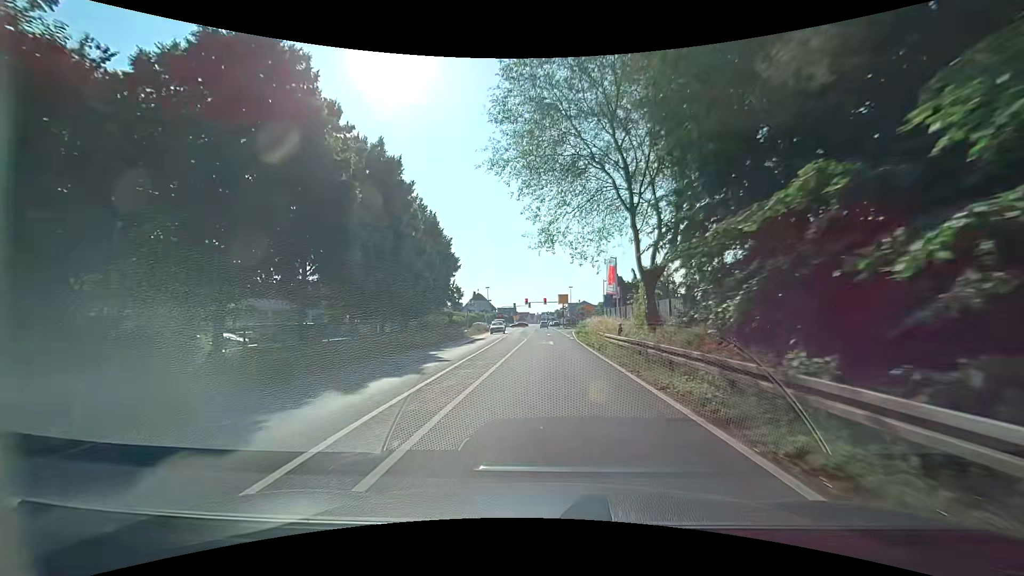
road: primary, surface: asphalt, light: Day
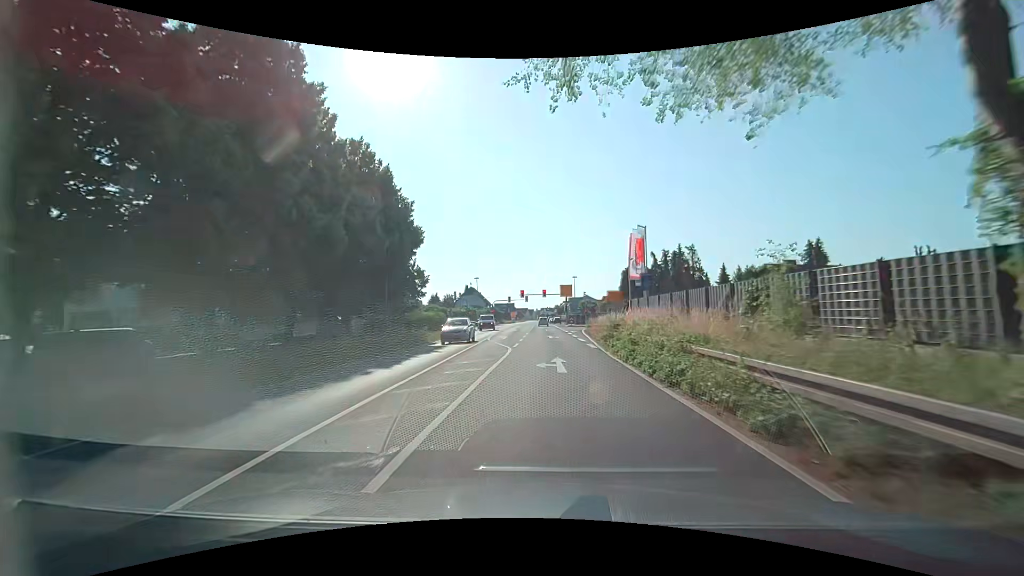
(0.0, +17.3) m; 0°
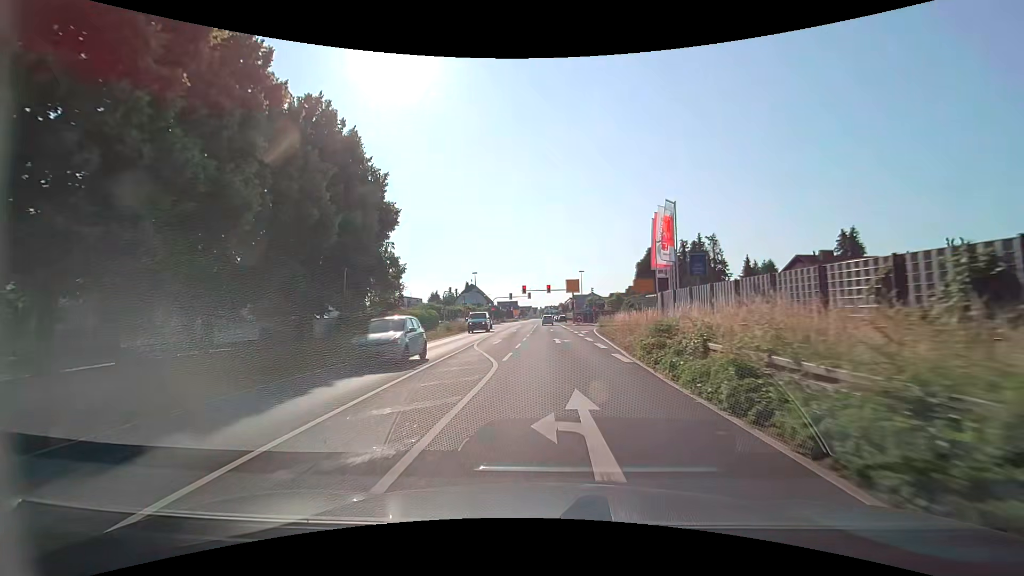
(0.0, +8.0) m; -1°
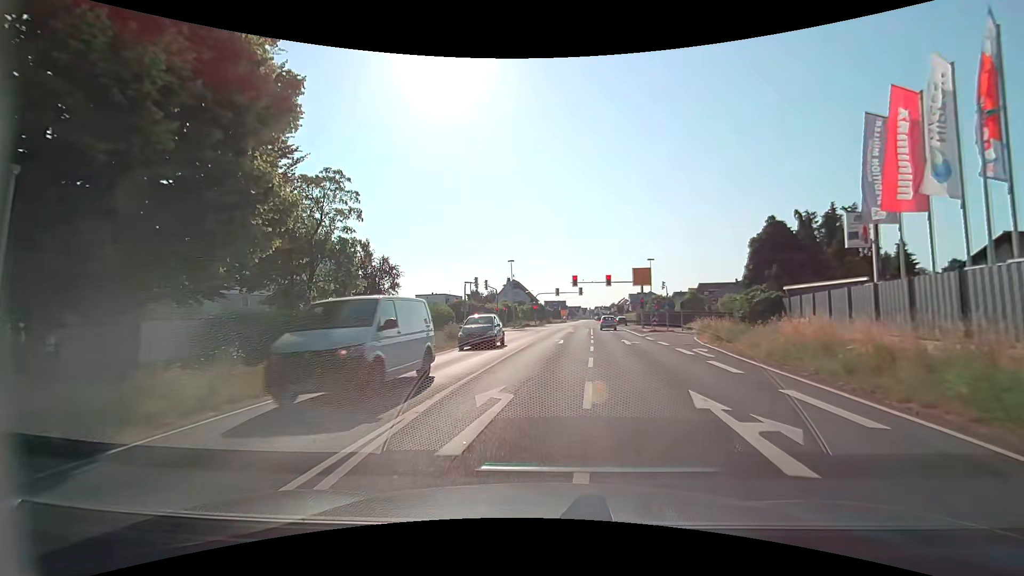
(-0.7, +19.3) m; -5°
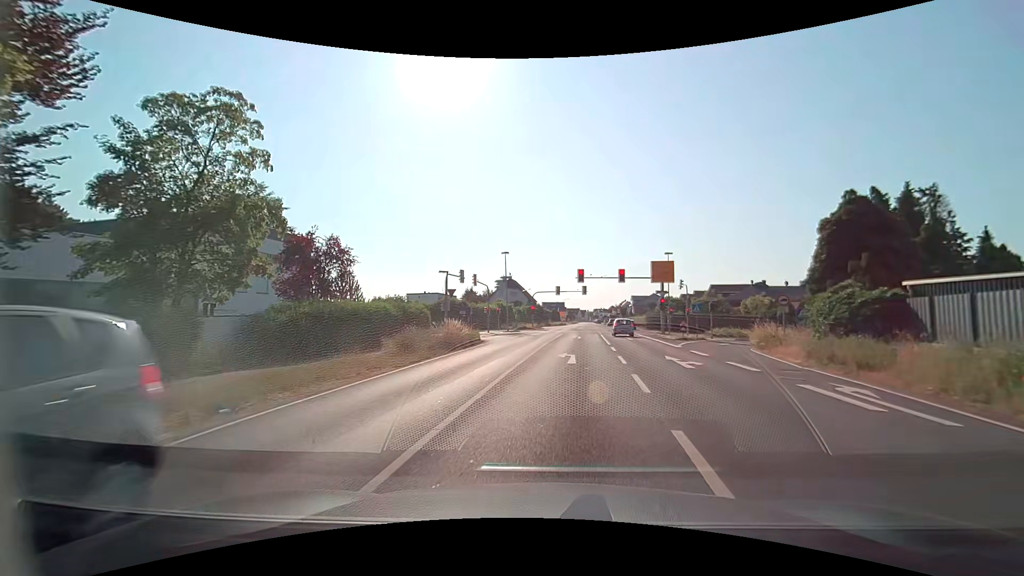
(-0.1, +10.1) m; 0°
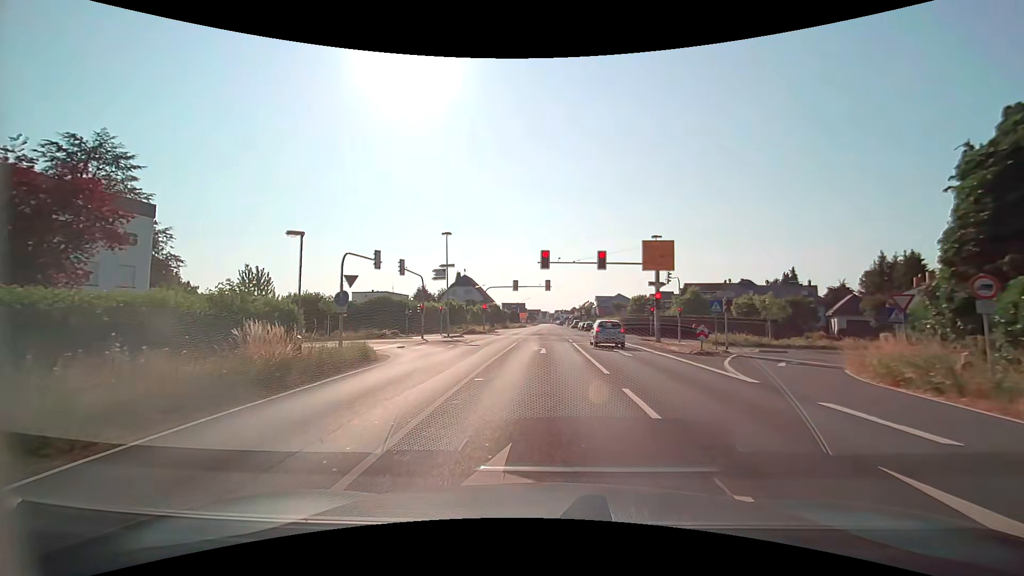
(+0.8, +14.3) m; +5°
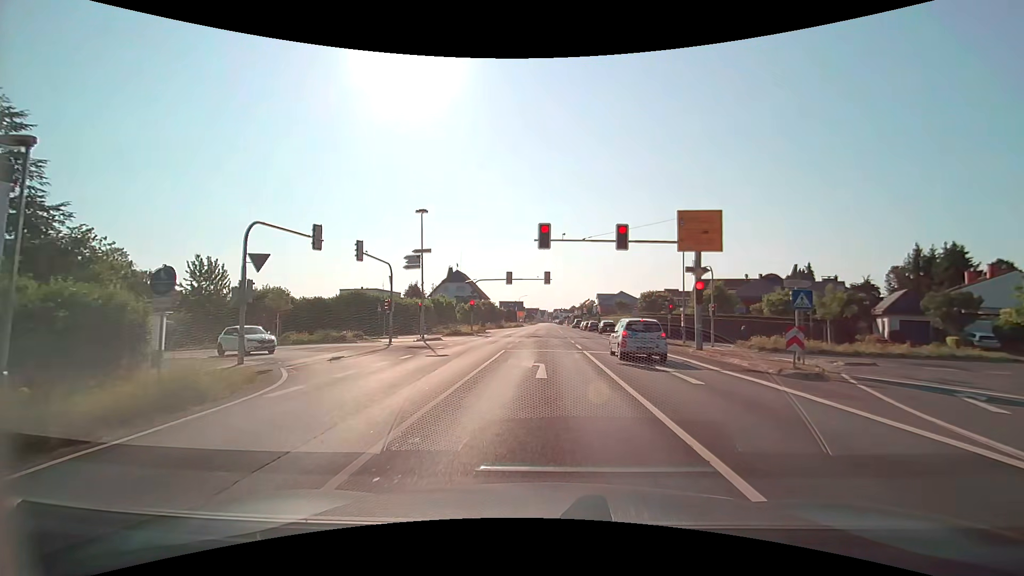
(0.0, +9.2) m; 0°
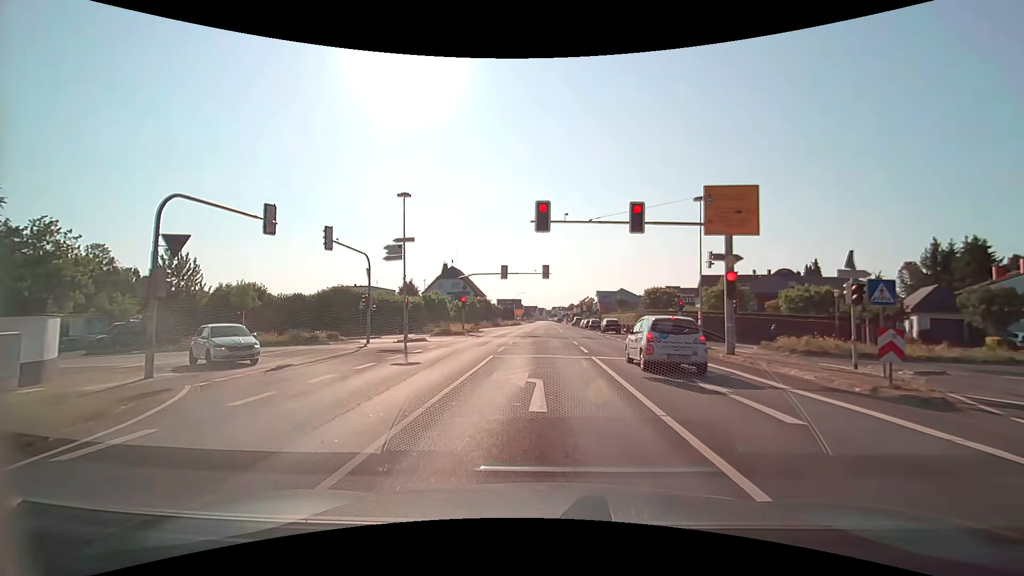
(0.0, +4.3) m; 0°
